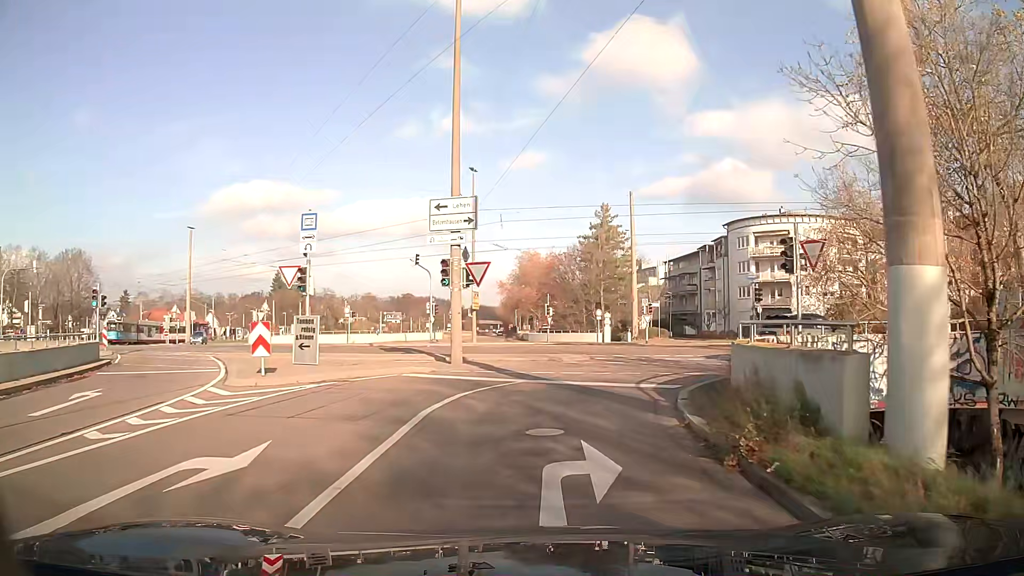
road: tertiary_link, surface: asphalt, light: Day
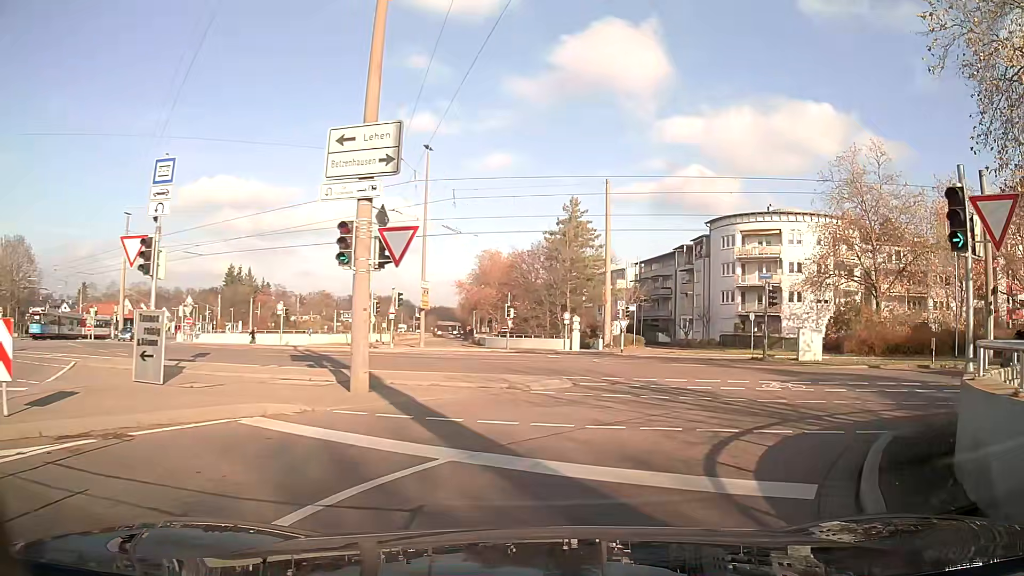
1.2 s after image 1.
(+0.3, +7.6) m; +9°
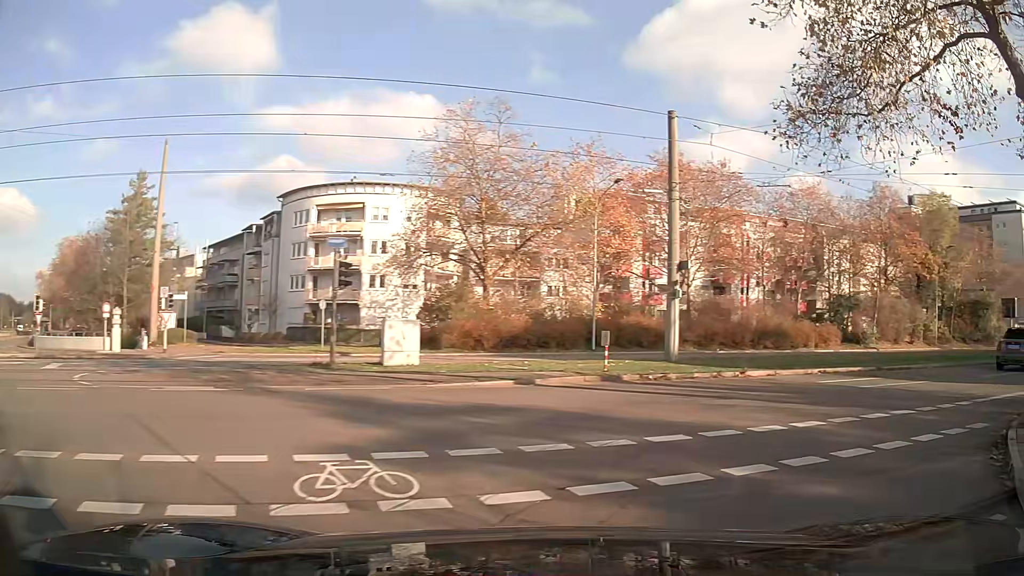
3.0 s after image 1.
(+2.8, +9.4) m; +37°
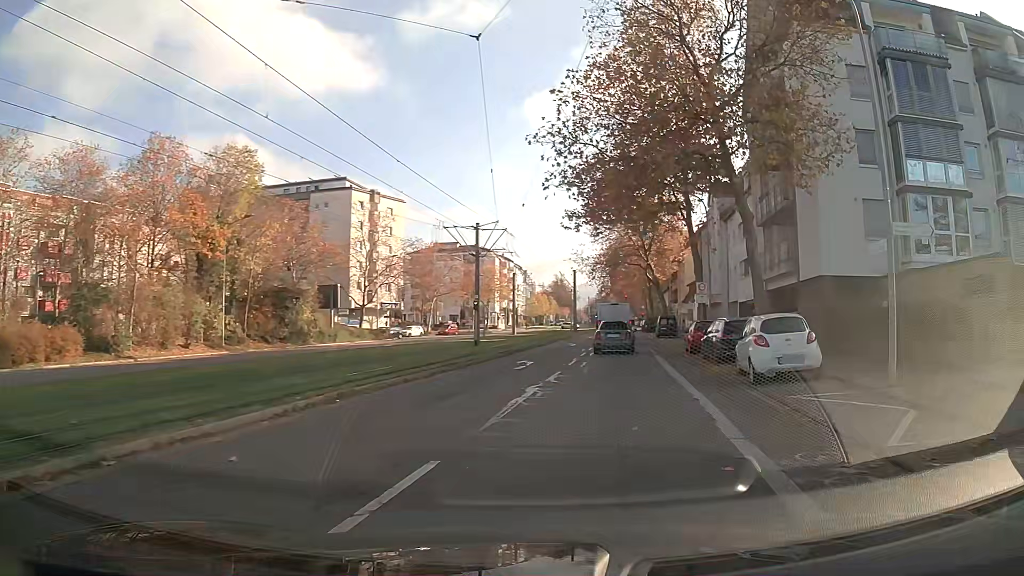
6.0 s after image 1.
(+8.4, +13.8) m; +54°
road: tertiary
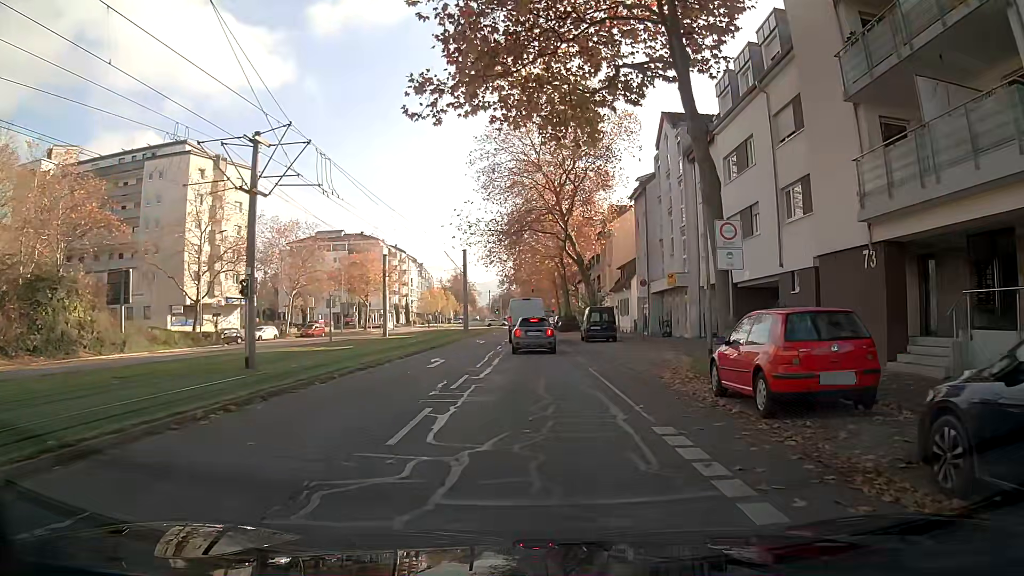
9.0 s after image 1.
(+1.7, +20.4) m; +6°
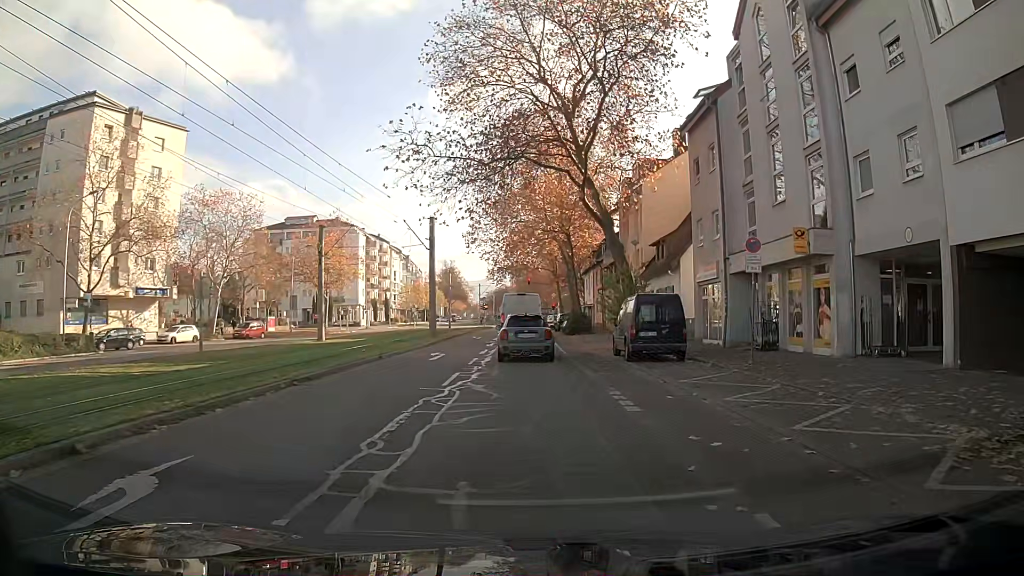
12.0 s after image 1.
(+0.2, +17.7) m; 0°
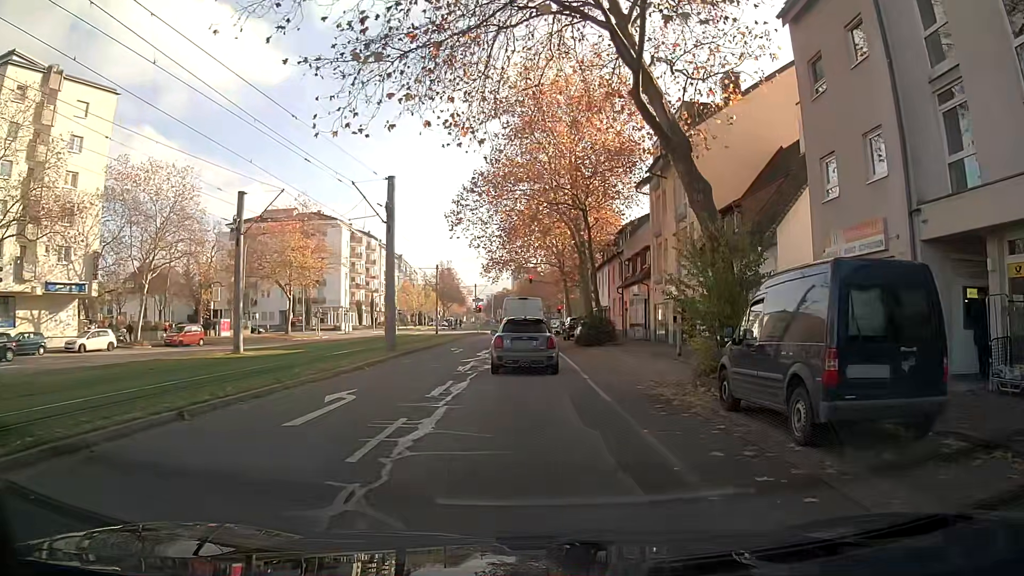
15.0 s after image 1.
(-0.1, +13.0) m; 0°
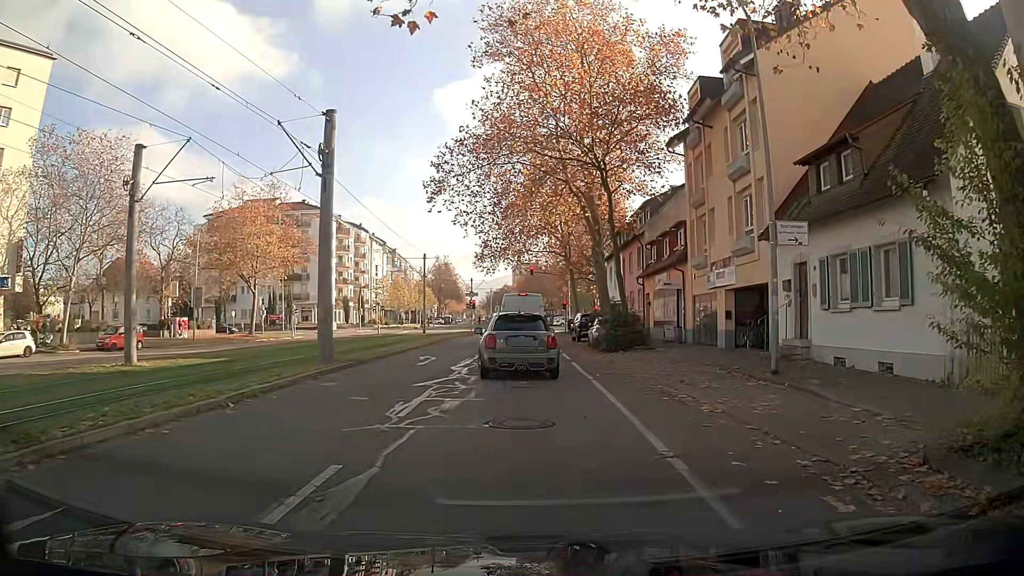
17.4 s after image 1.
(-0.1, +9.2) m; -1°
(0, +10) (-1, +20) (-1, +30) (-1, +40) (-1, +50) (-1, +60) (-1, +70) (-1, +80) (-1, +90) (-1, +100) m
